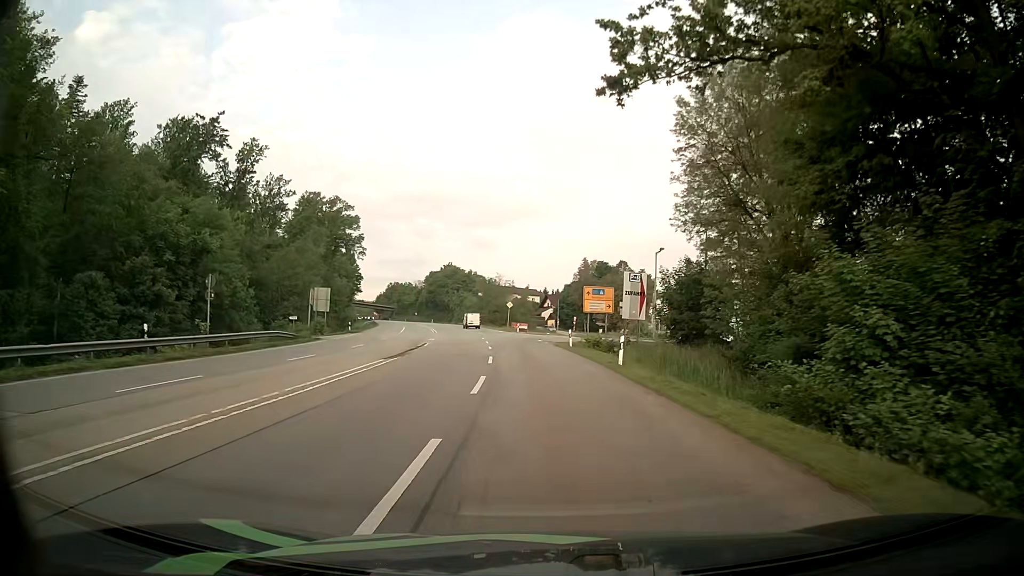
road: secondary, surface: asphalt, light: Day
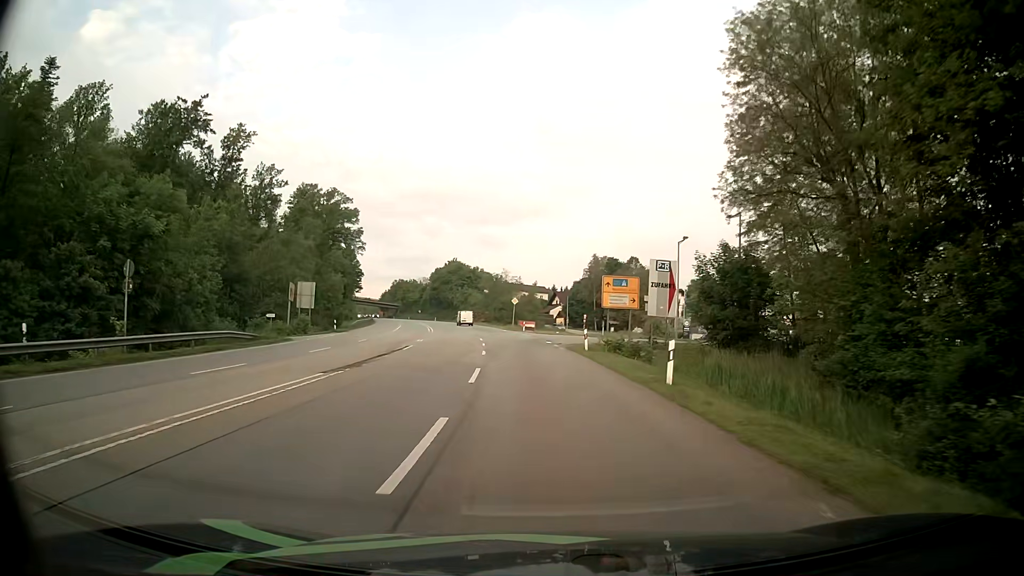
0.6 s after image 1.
(0.0, +7.5) m; -1°
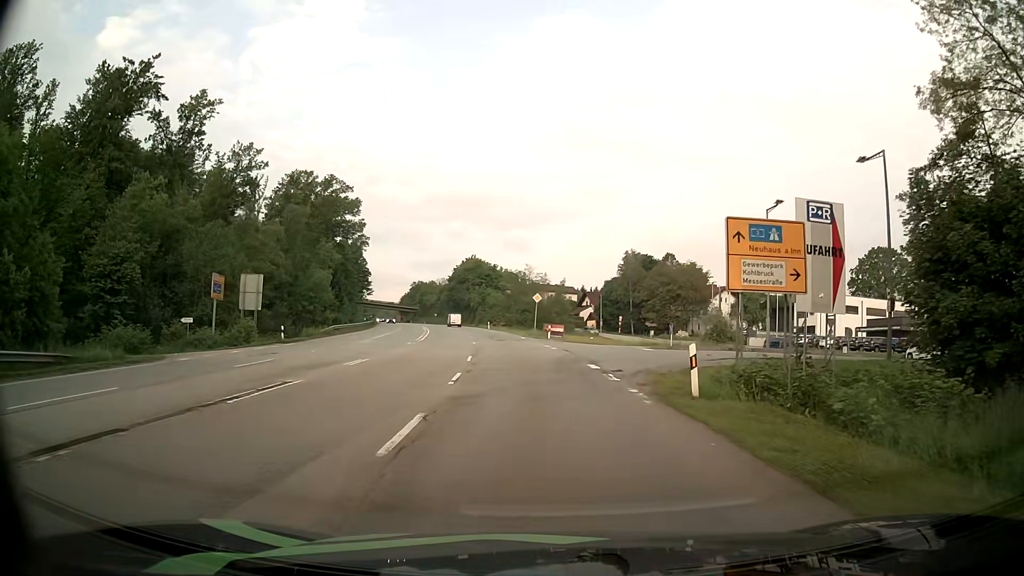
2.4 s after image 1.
(-0.4, +18.3) m; -4°
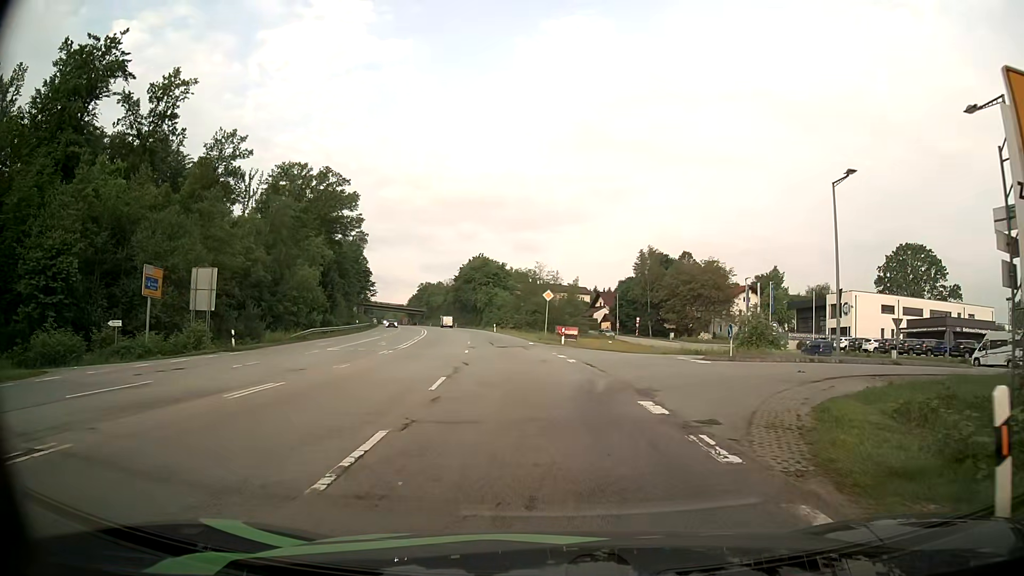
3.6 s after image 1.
(+0.1, +8.8) m; 0°
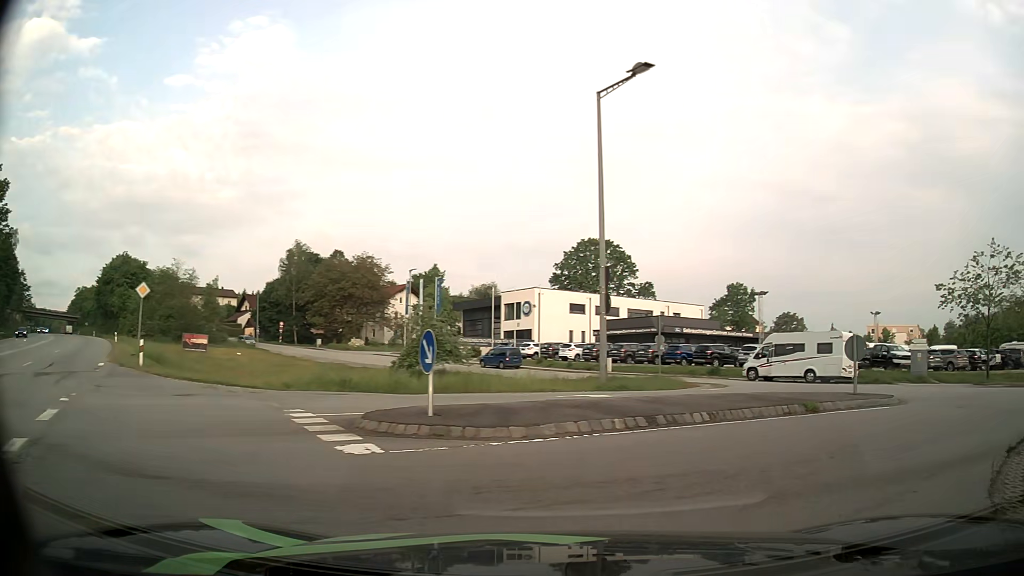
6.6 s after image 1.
(+2.4, +14.9) m; +27°
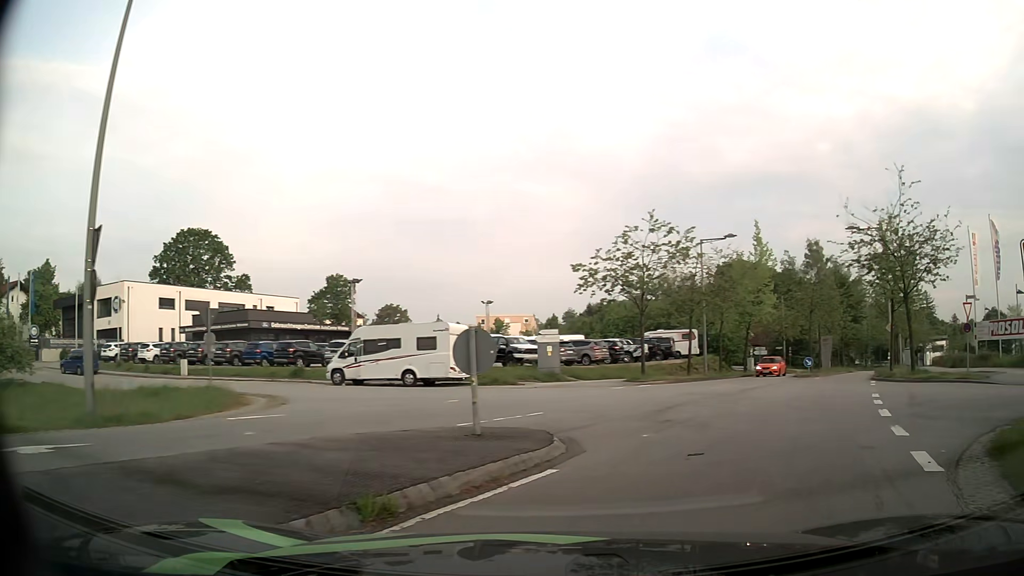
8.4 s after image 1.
(+2.3, +6.7) m; +37°
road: residential
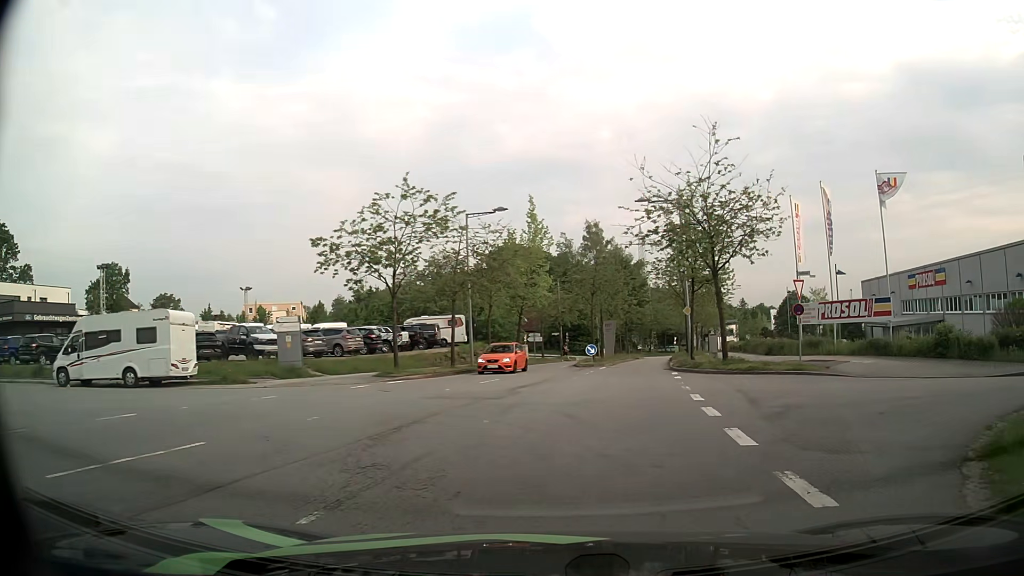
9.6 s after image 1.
(+0.9, +5.0) m; +18°
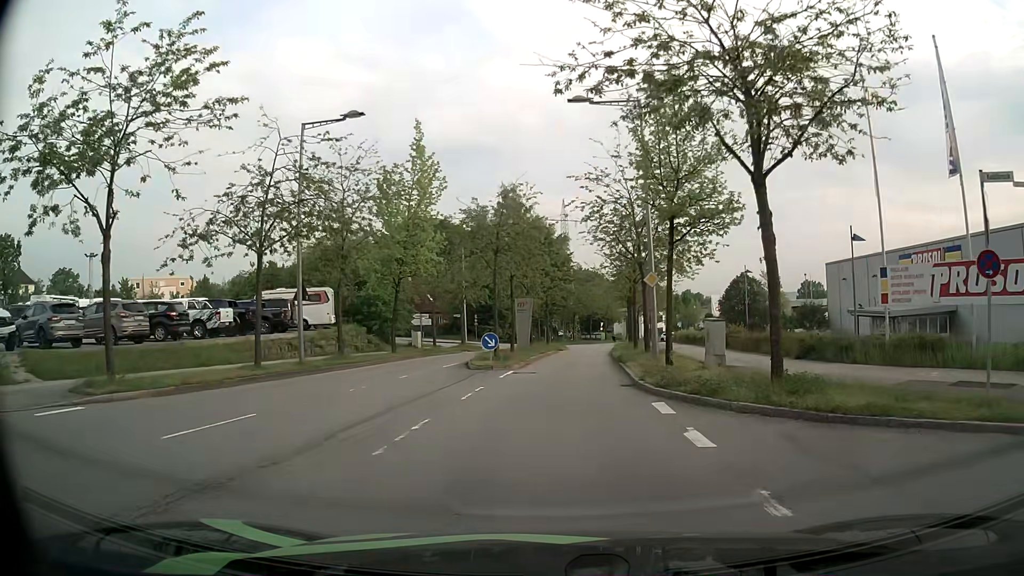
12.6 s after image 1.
(+1.4, +15.1) m; +7°
(0, +10) (0, +20) (+1, +30) (+2, +40) (+2, +50) (+4, +60) (+5, +70) (+7, +80) (+9, +89) (+12, +99) m
